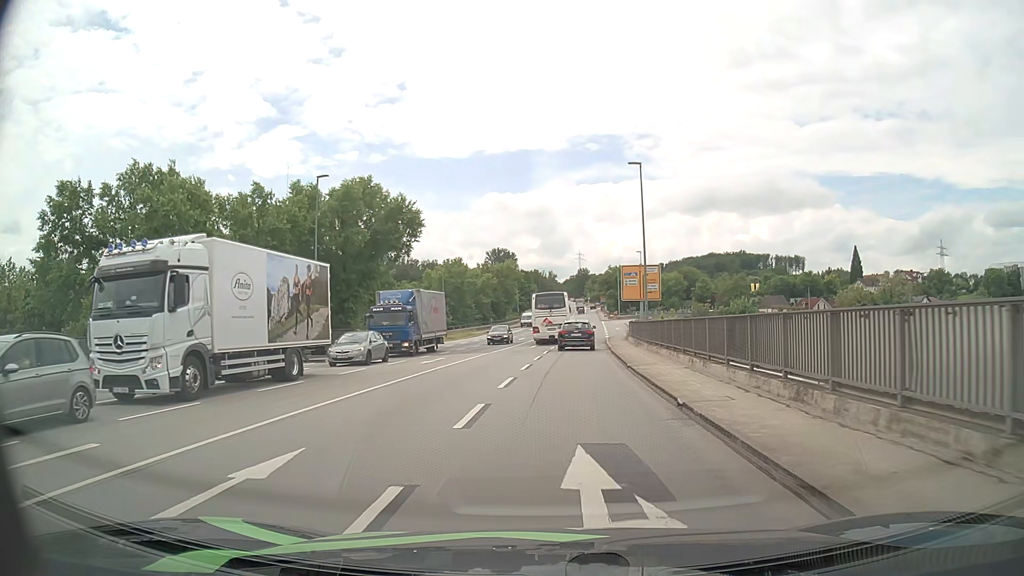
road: primary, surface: asphalt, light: Day
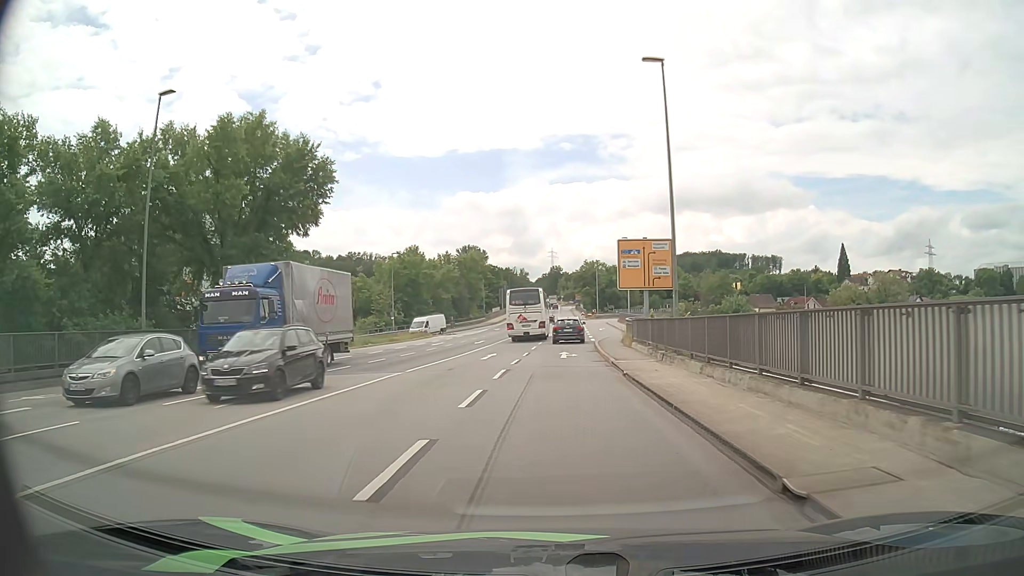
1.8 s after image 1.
(+0.3, +15.8) m; +2°
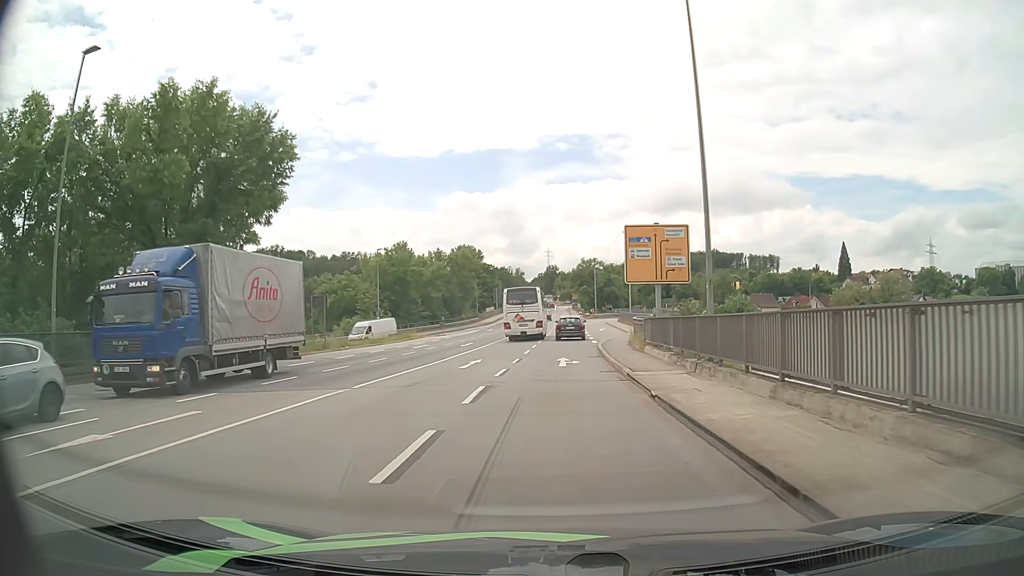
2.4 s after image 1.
(0.0, +5.3) m; 0°
(0, +10) (0, +20) (0, +30) (0, +40) (0, +50) (0, +60) (-1, +70) (-1, +80) (-1, +90) (-1, +100) m
